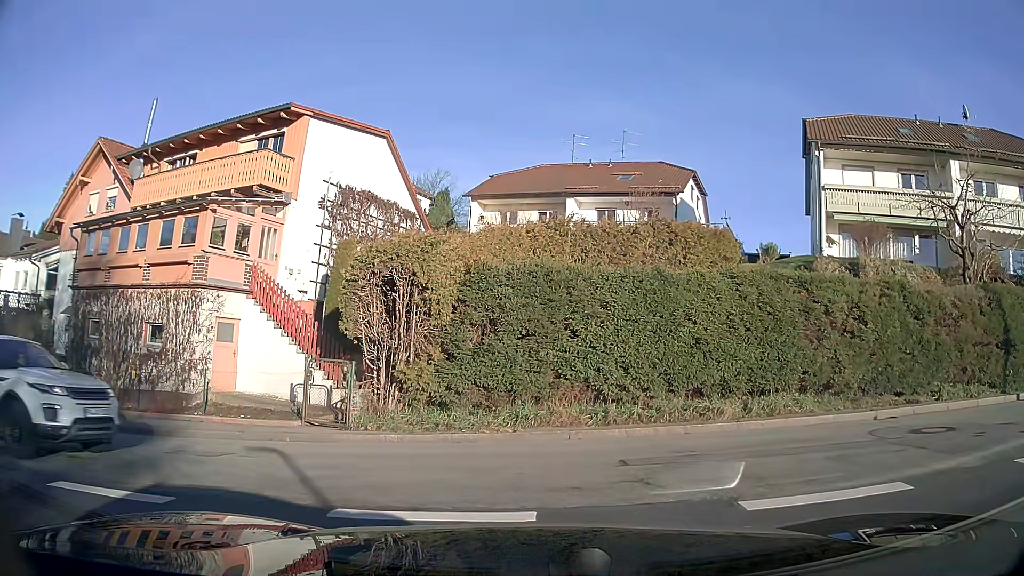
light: Day
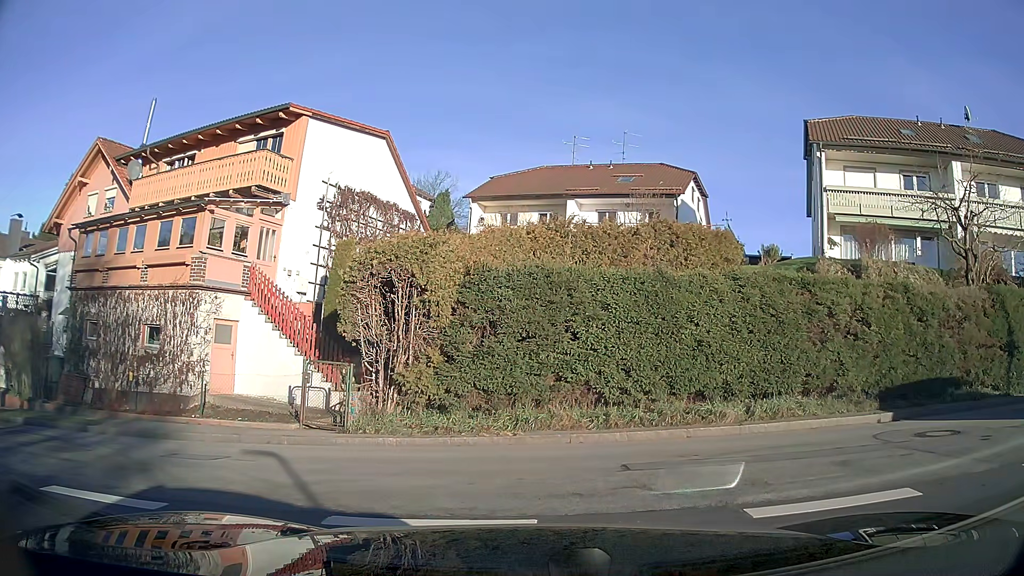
(0.0, +0.2) m; 0°
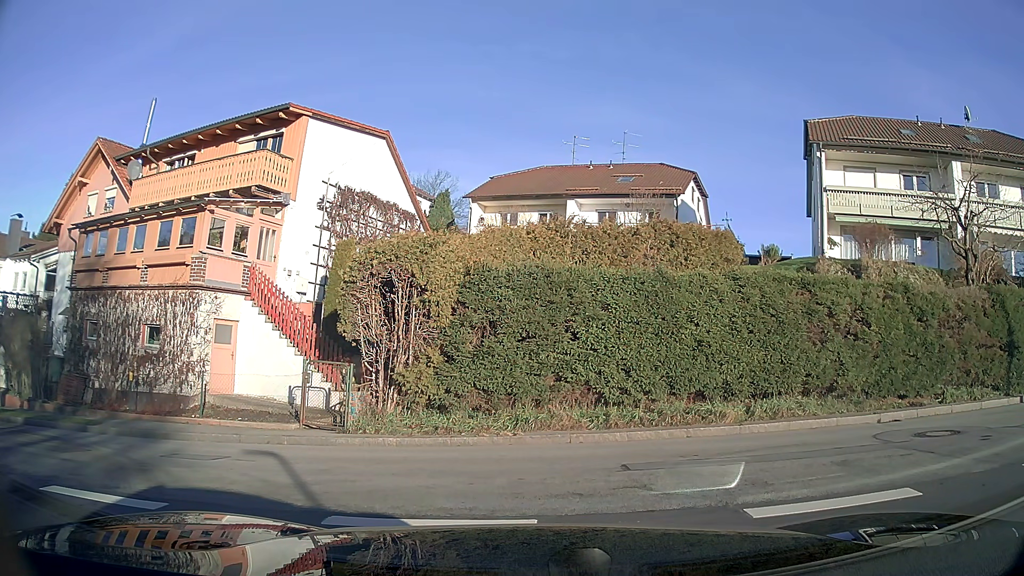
(0.0, 0.0) m; 0°
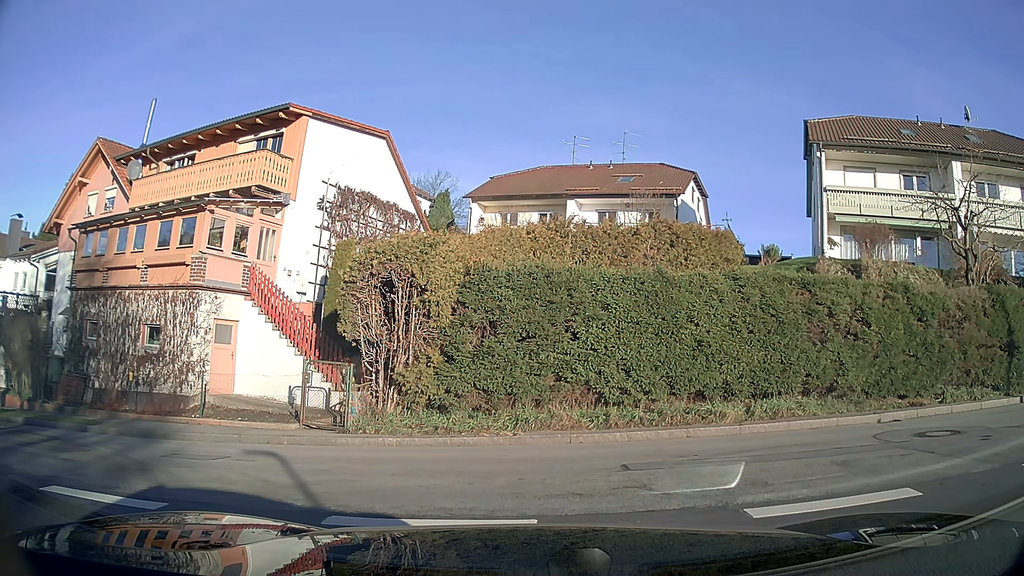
(0.0, 0.0) m; 0°
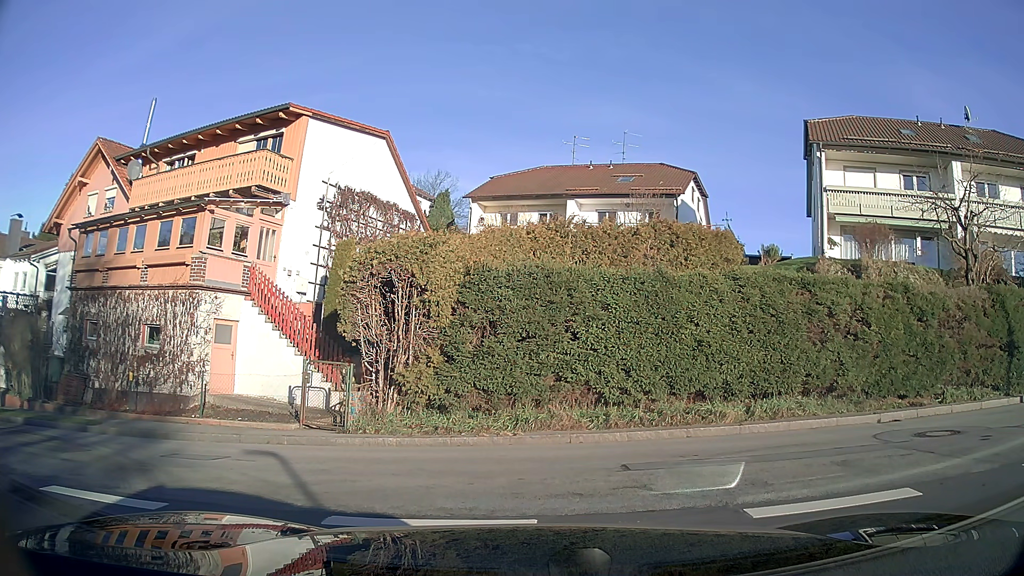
(0.0, 0.0) m; 0°
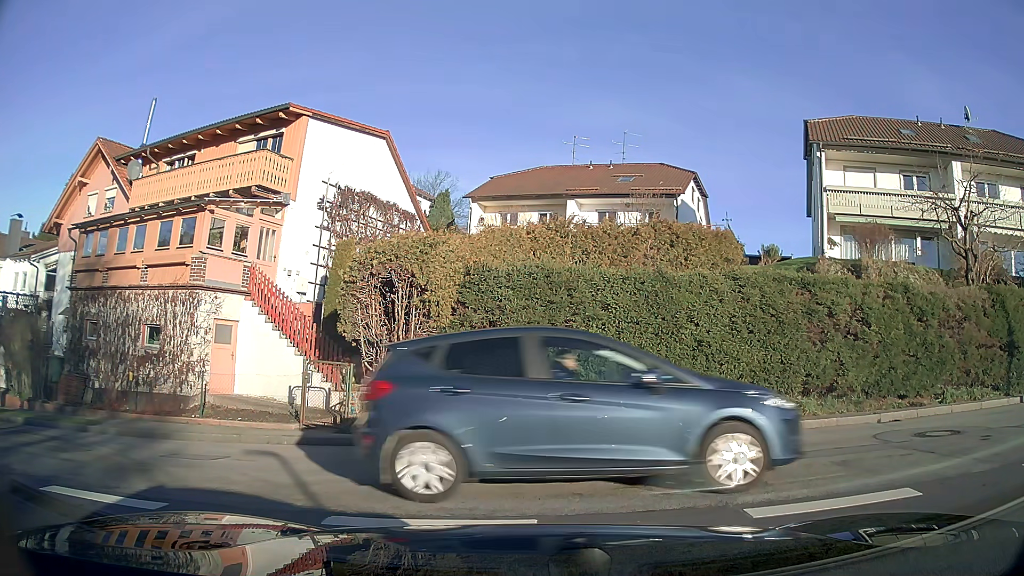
(0.0, 0.0) m; 0°
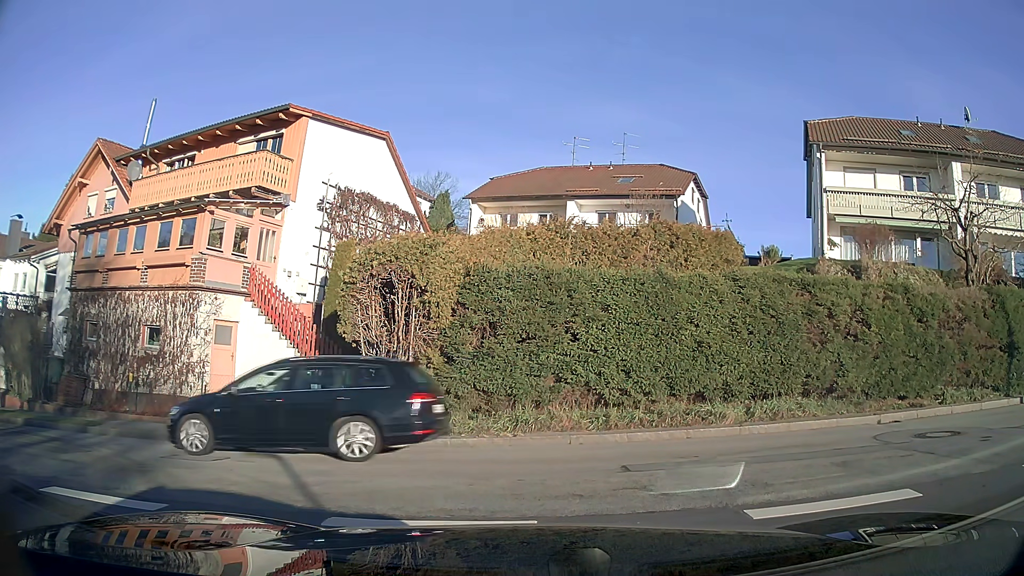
(0.0, 0.0) m; 0°
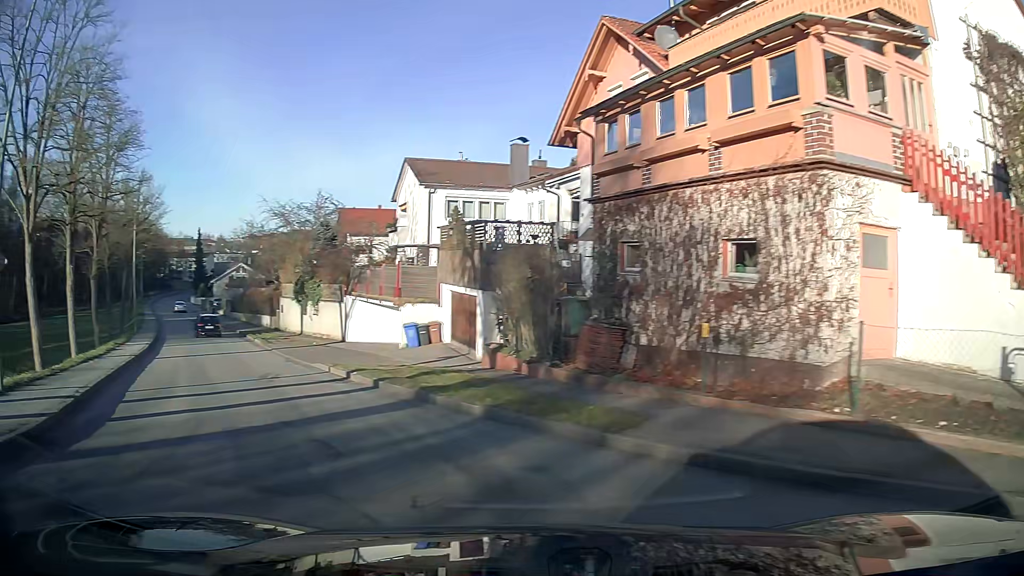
(-4.4, +7.3) m; -55°
